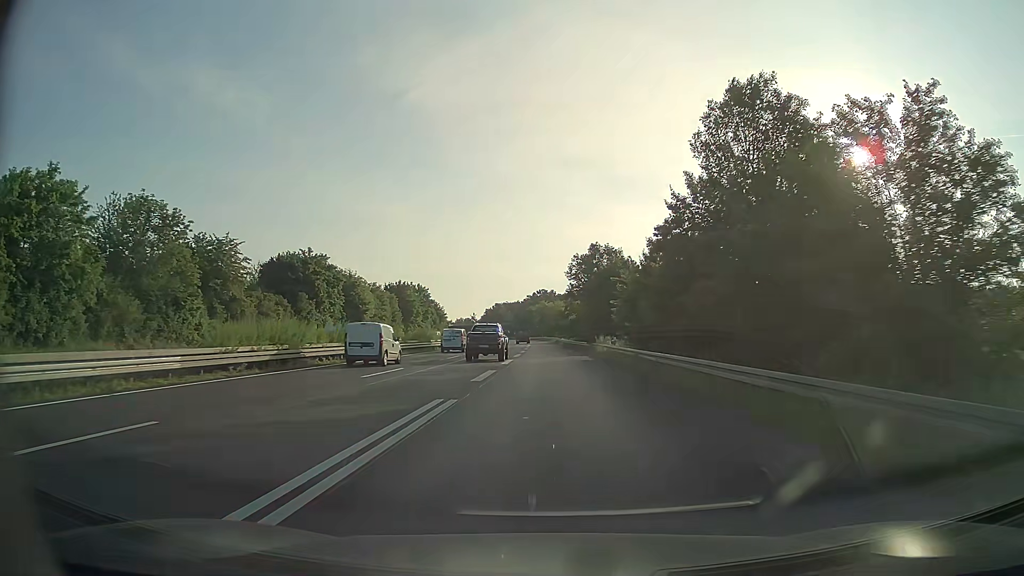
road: trunk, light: Day
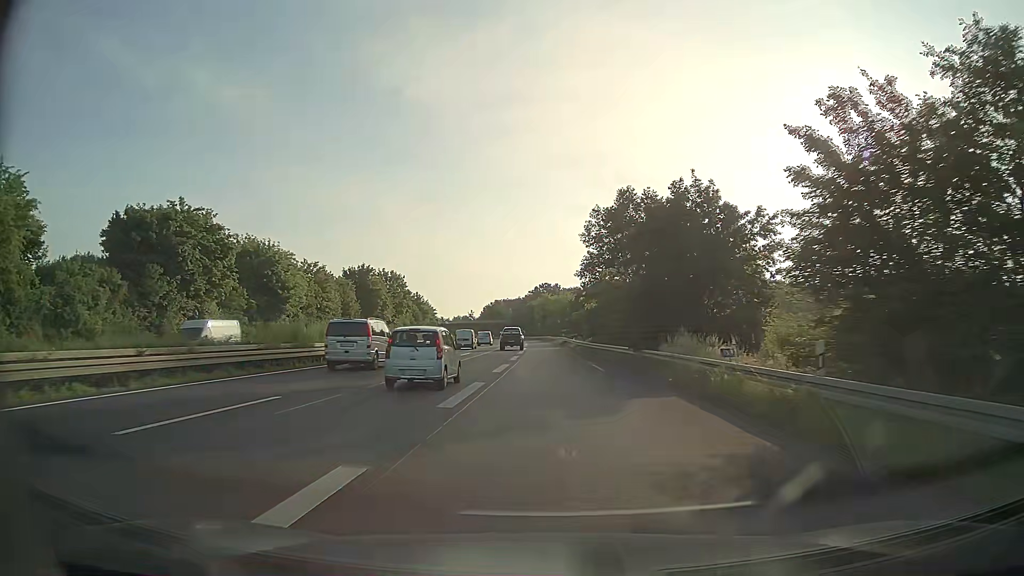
(0.0, +31.8) m; 0°
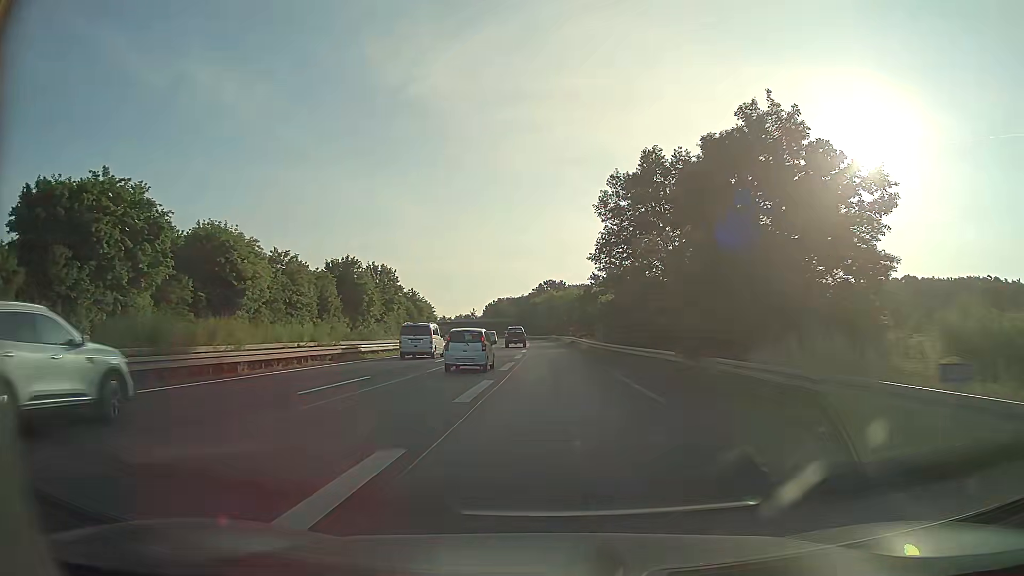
(0.0, +11.4) m; 0°
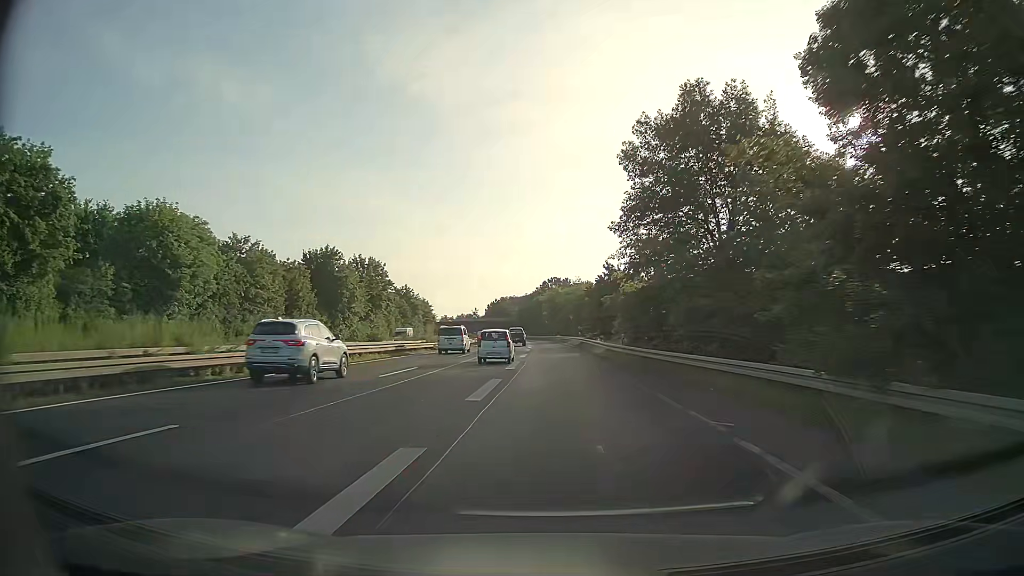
(0.0, +11.8) m; 0°
(0, +10) (0, +20) (0, +30) (0, +40) (-1, +50) (-1, +60) (-1, +70) (-2, +80) (-2, +90) (-3, +100) m
